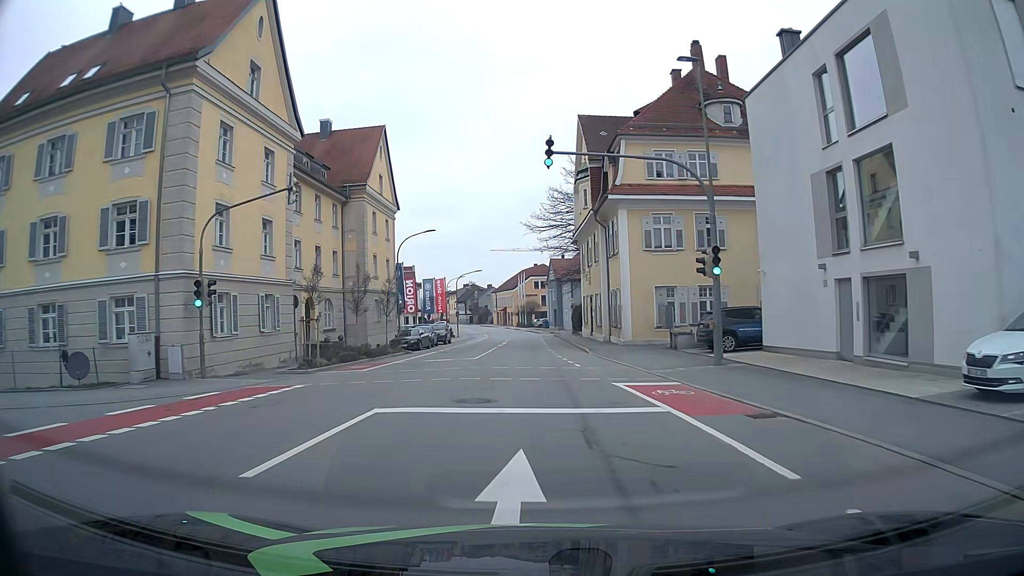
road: tertiary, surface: asphalt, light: Day
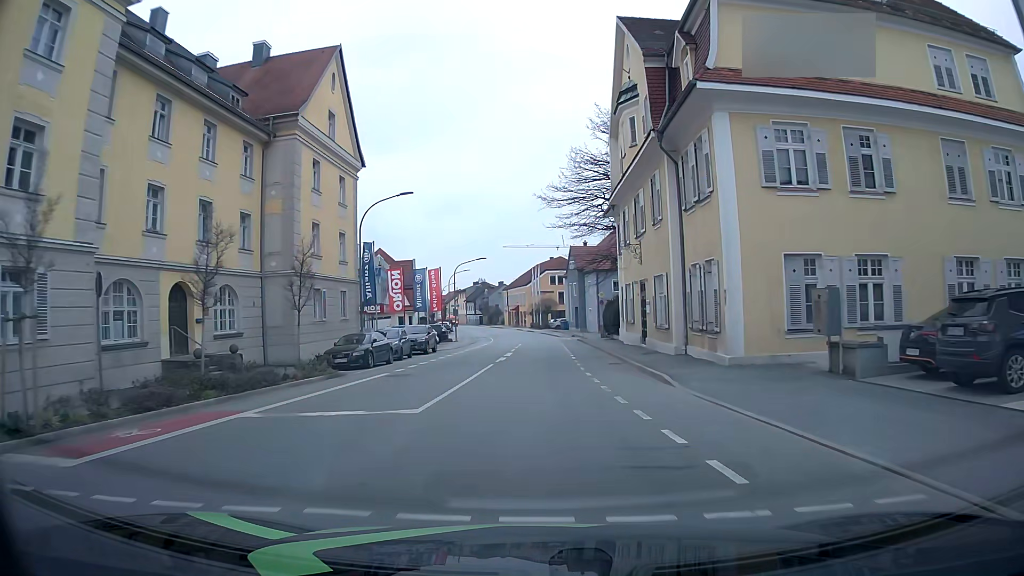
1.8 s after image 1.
(-0.1, +16.0) m; -1°
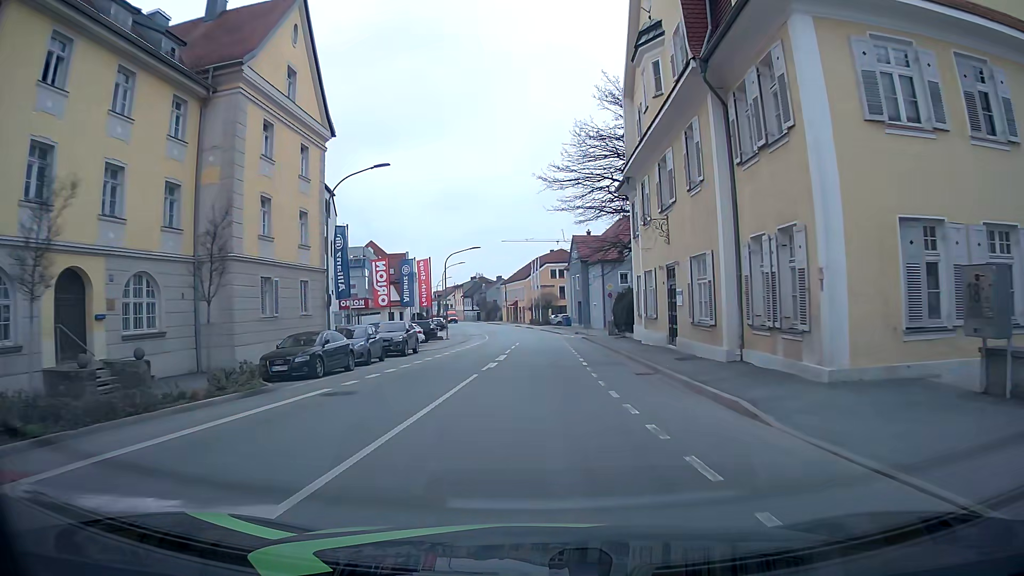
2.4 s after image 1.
(0.0, +6.1) m; -1°
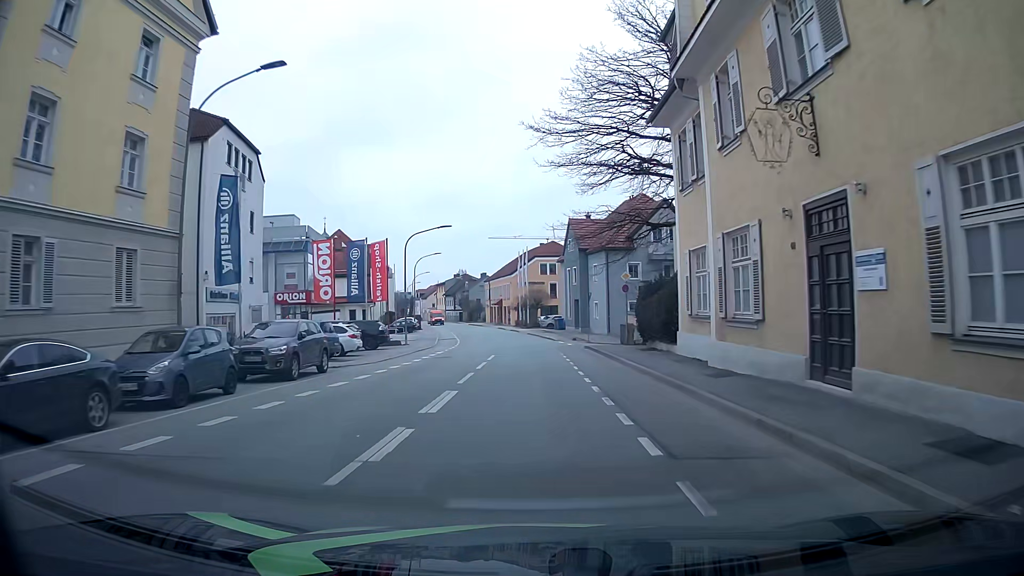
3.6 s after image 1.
(+0.2, +13.3) m; +1°
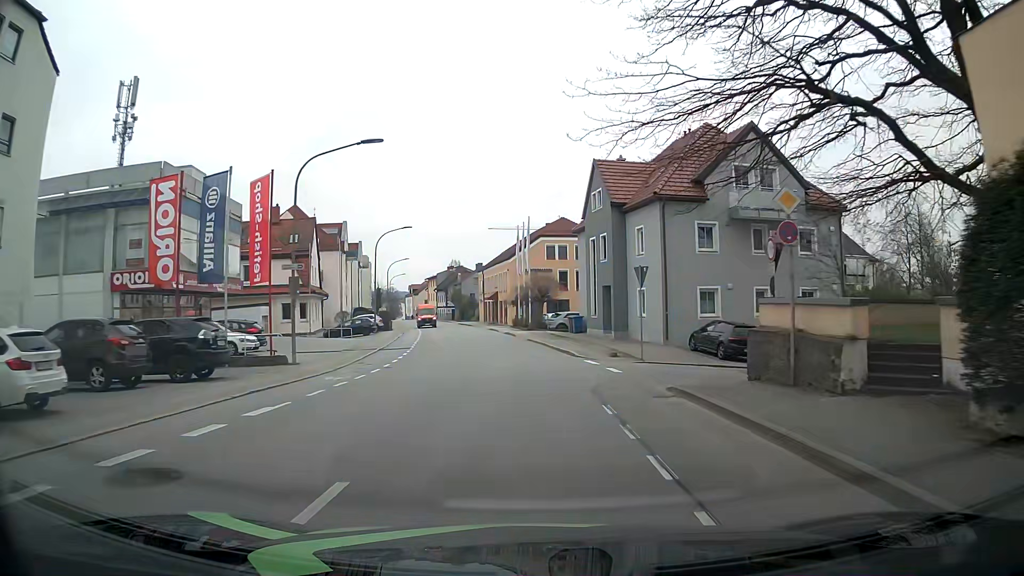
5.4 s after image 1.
(+0.3, +21.2) m; +1°
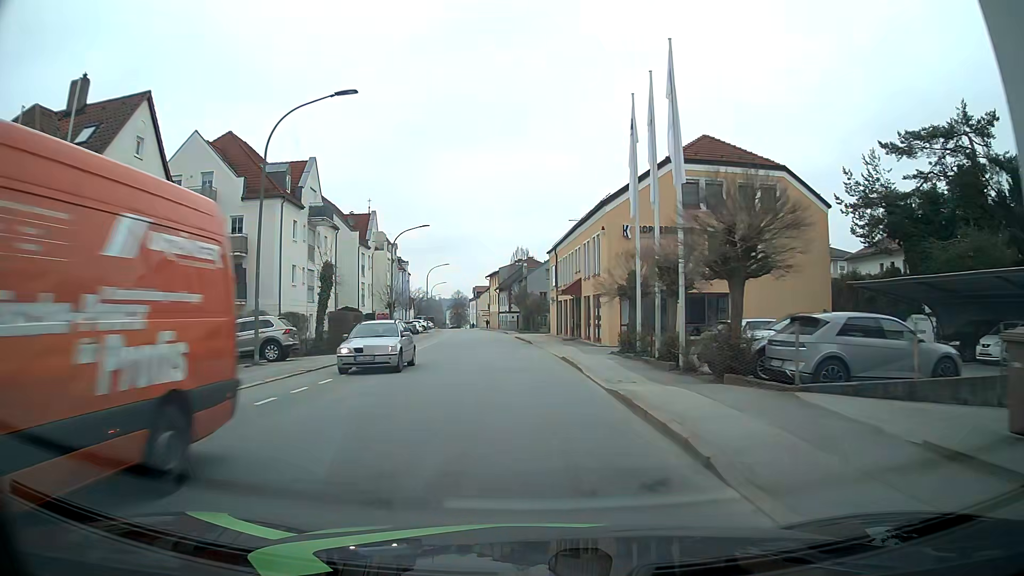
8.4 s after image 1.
(-2.3, +36.6) m; -7°
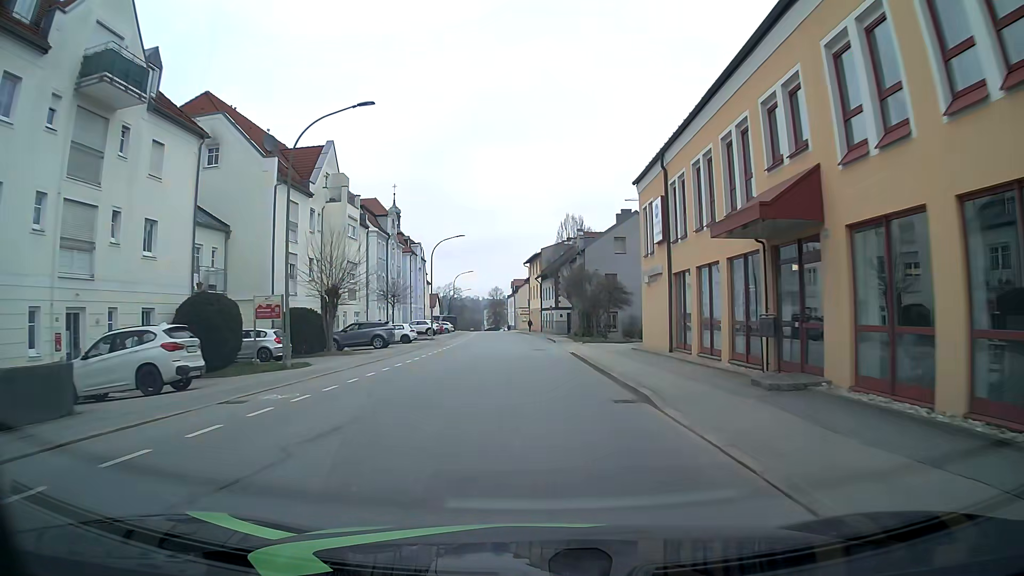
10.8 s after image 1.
(-1.6, +29.8) m; -5°
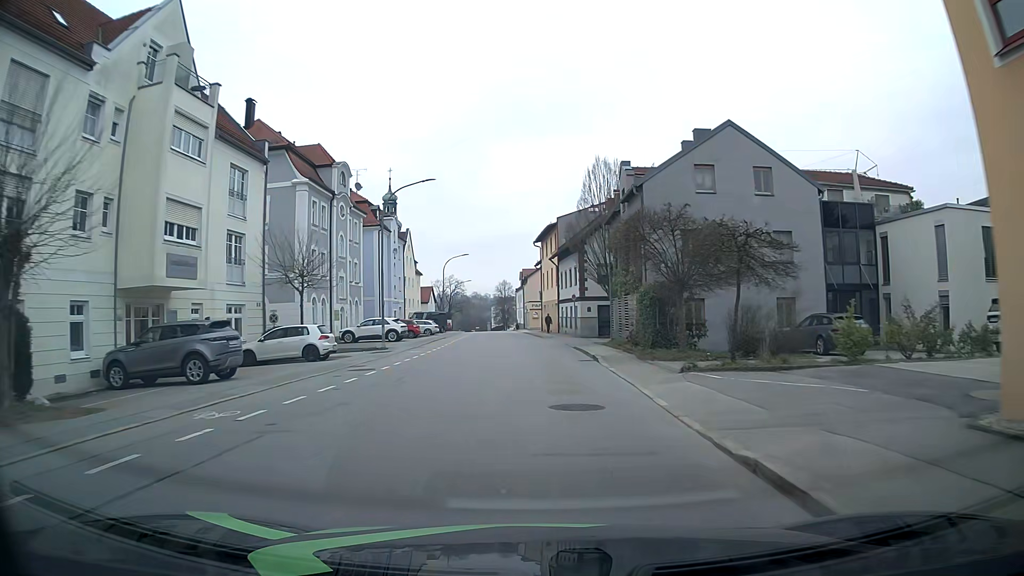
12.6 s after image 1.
(0.0, +22.6) m; 0°
(0, +10) (0, +20) (0, +30) (-1, +40) (-1, +50) (-2, +60) (-3, +70) (-3, +80) (-4, +90) (-5, +100) m
